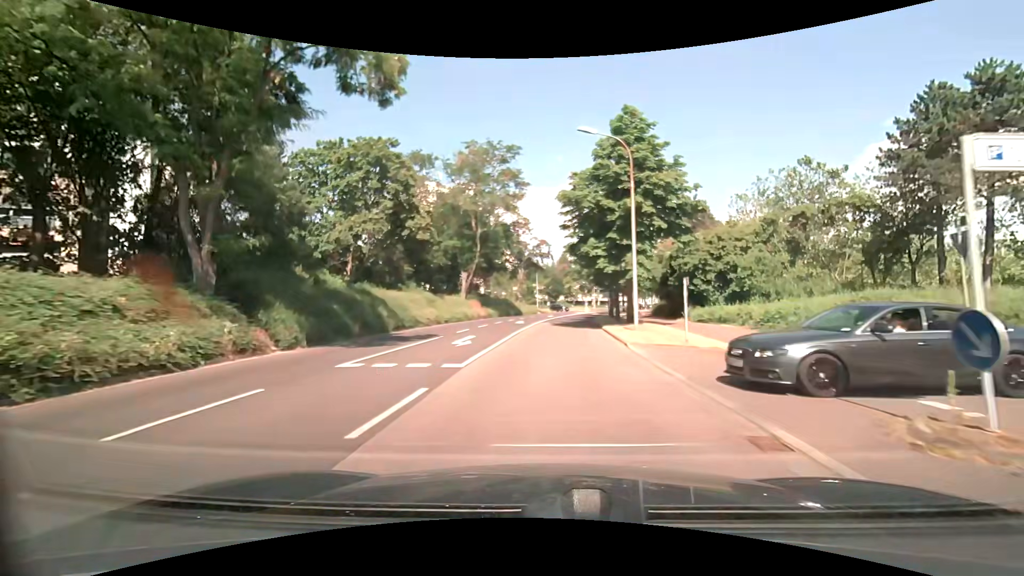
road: tertiary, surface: asphalt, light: Day
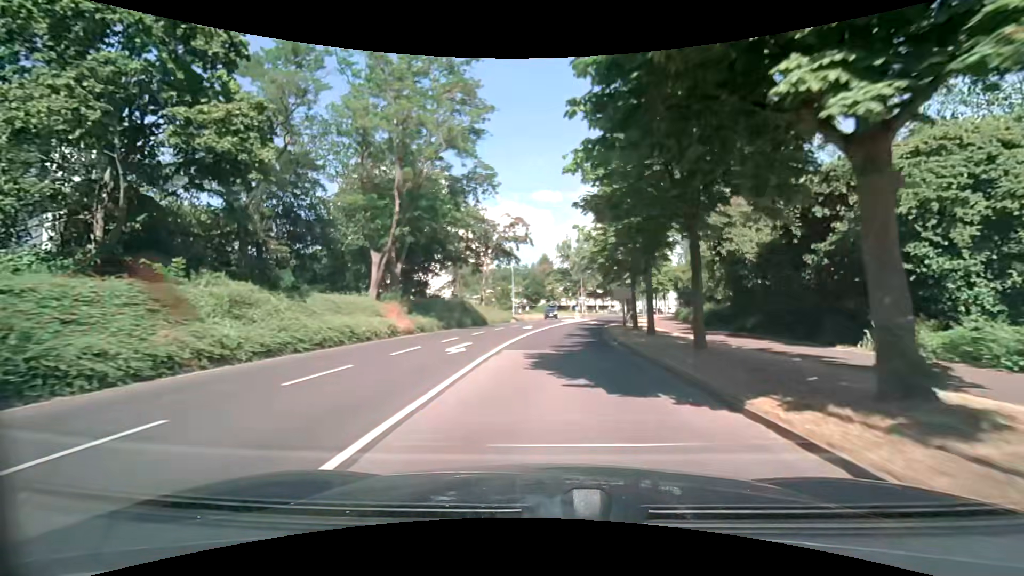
(+0.5, +21.4) m; +3°
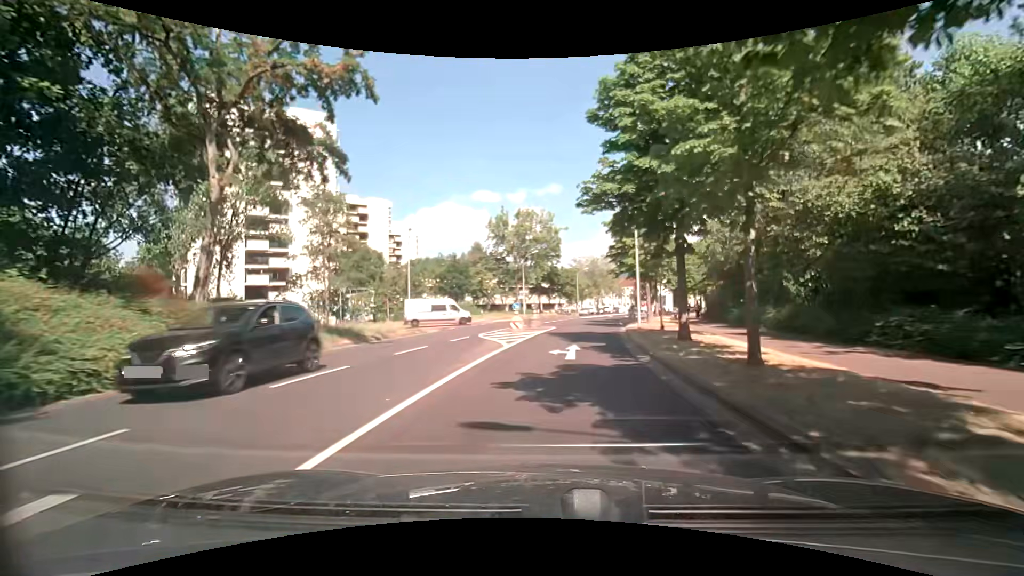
(+2.1, +35.6) m; +7°
